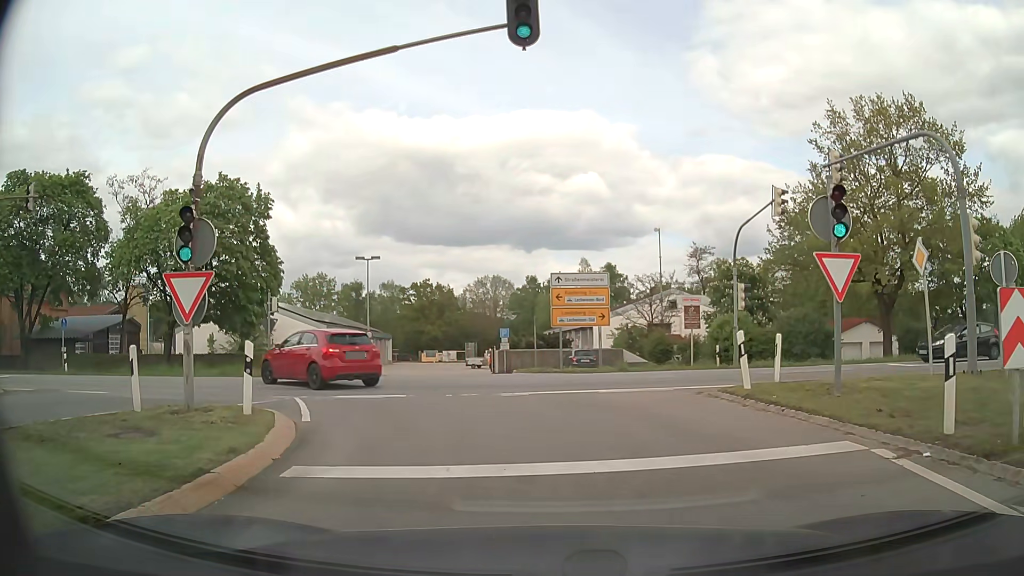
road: motorway_link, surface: asphalt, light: Day
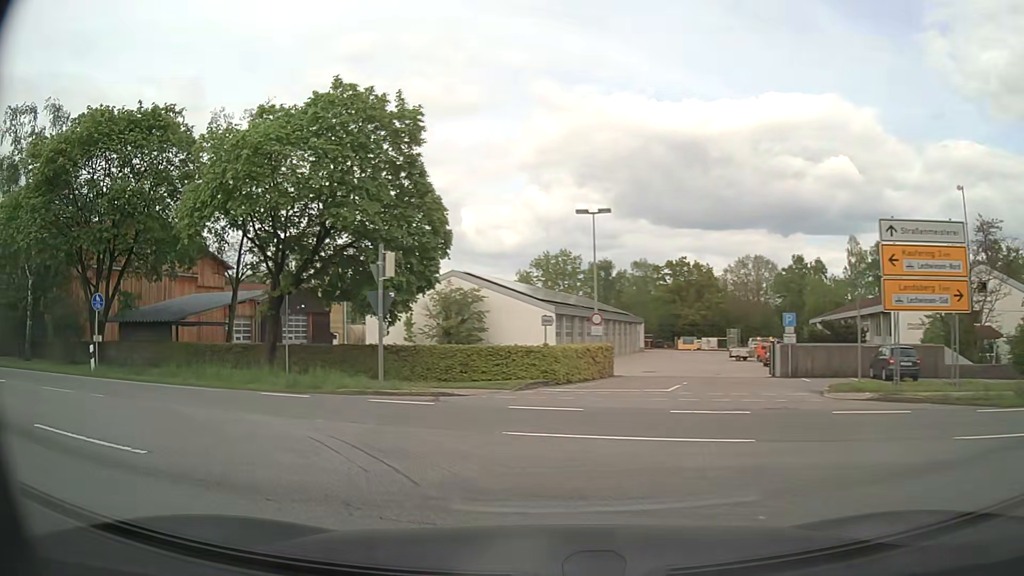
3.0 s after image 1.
(-1.4, +14.0) m; -21°
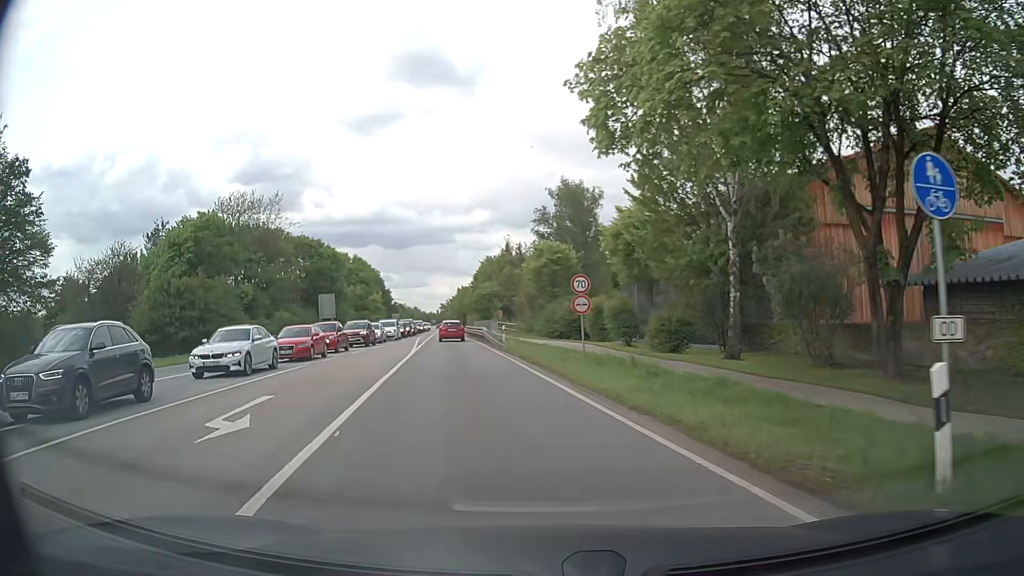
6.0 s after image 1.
(-11.0, +14.8) m; -66°
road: secondary
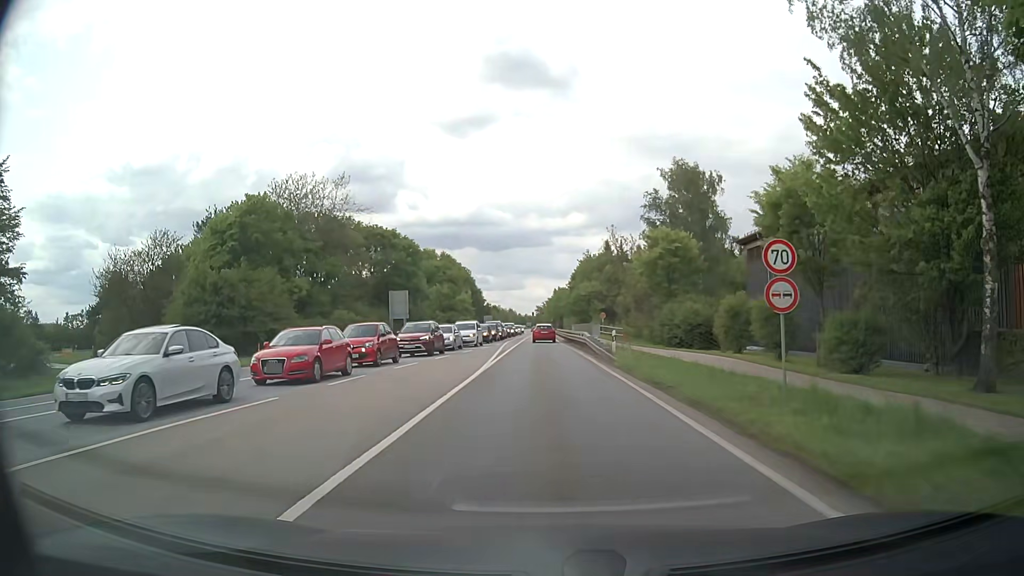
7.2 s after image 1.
(-1.0, +10.2) m; -9°
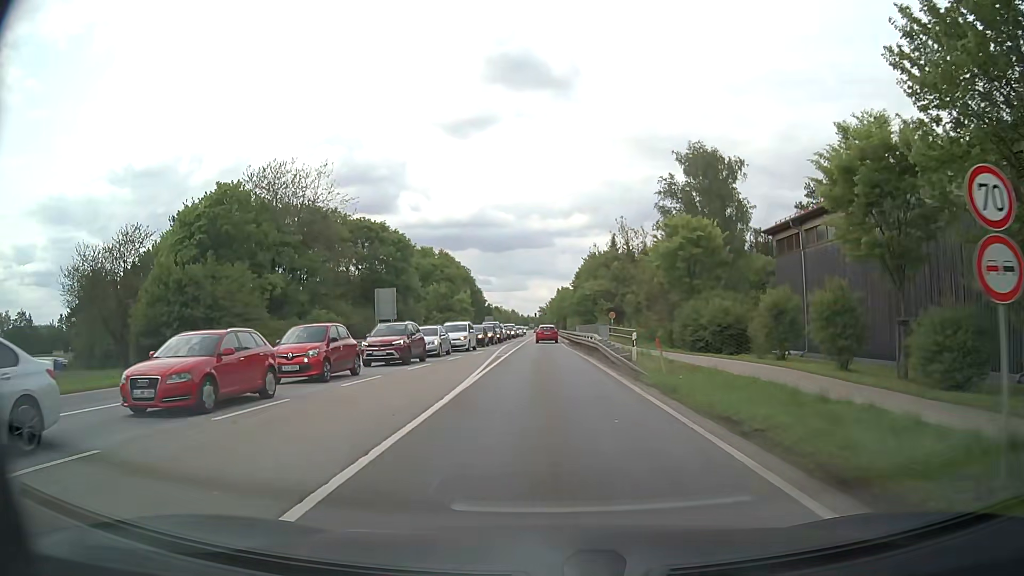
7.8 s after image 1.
(0.0, +6.1) m; +1°
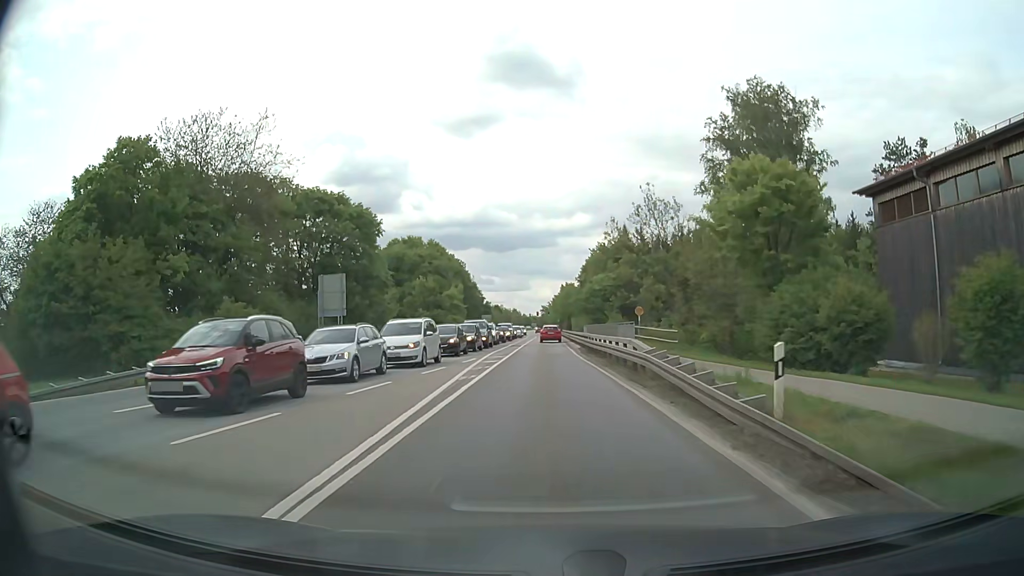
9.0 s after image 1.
(-0.2, +14.7) m; -1°
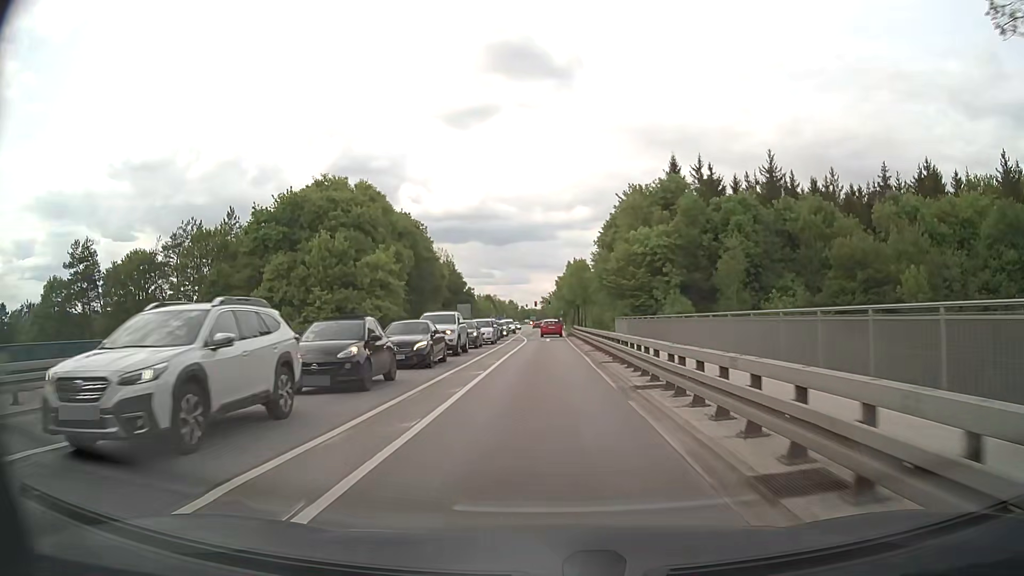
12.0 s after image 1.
(-0.1, +43.4) m; 0°
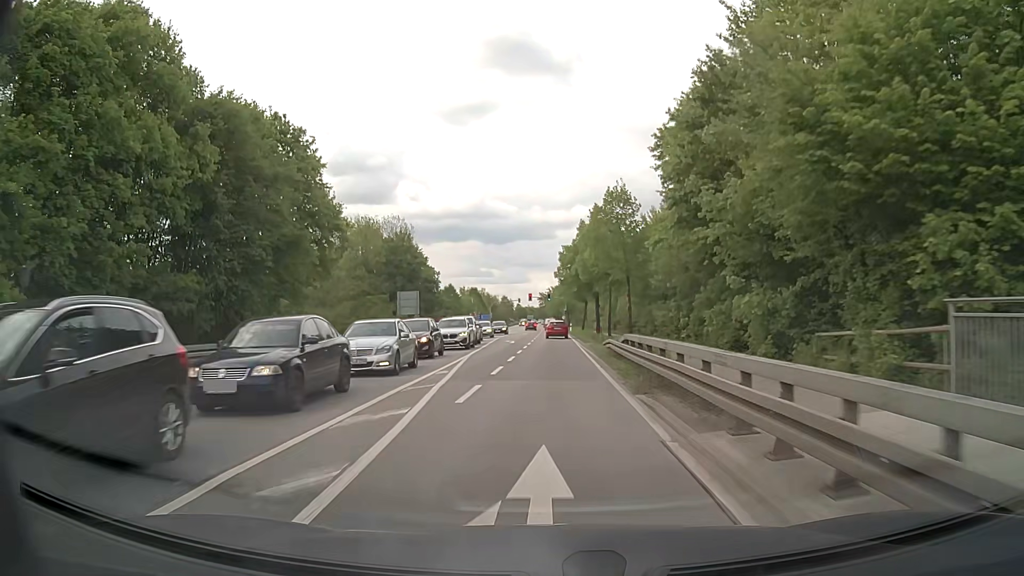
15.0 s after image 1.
(-0.3, +44.2) m; 0°
